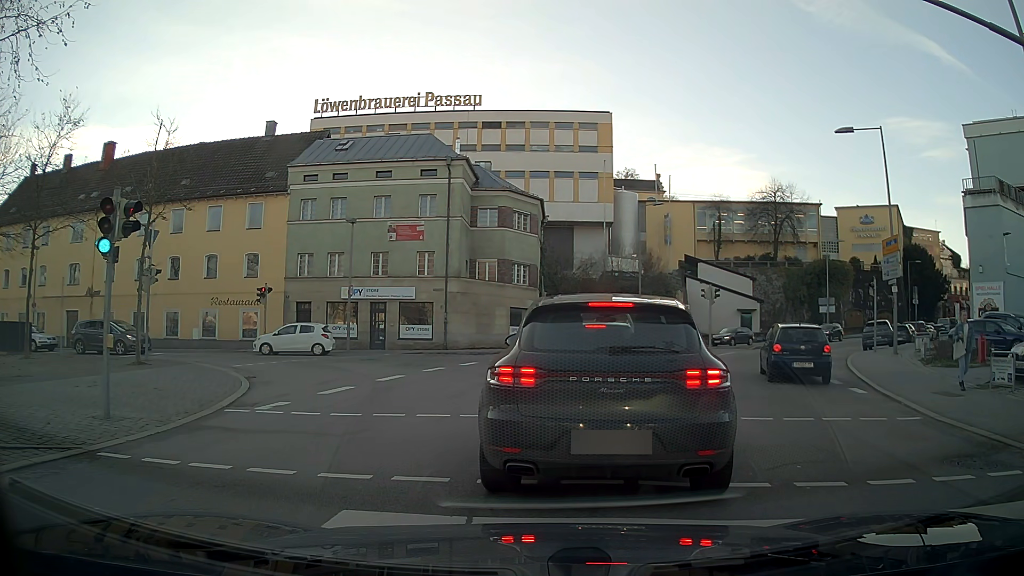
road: residential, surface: asphalt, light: Day
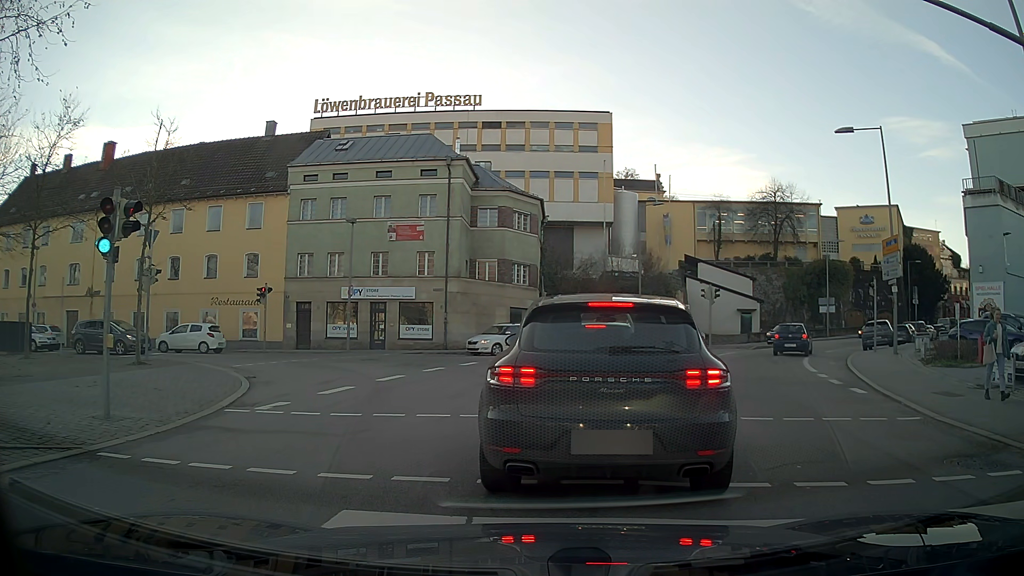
(0.0, 0.0) m; 0°
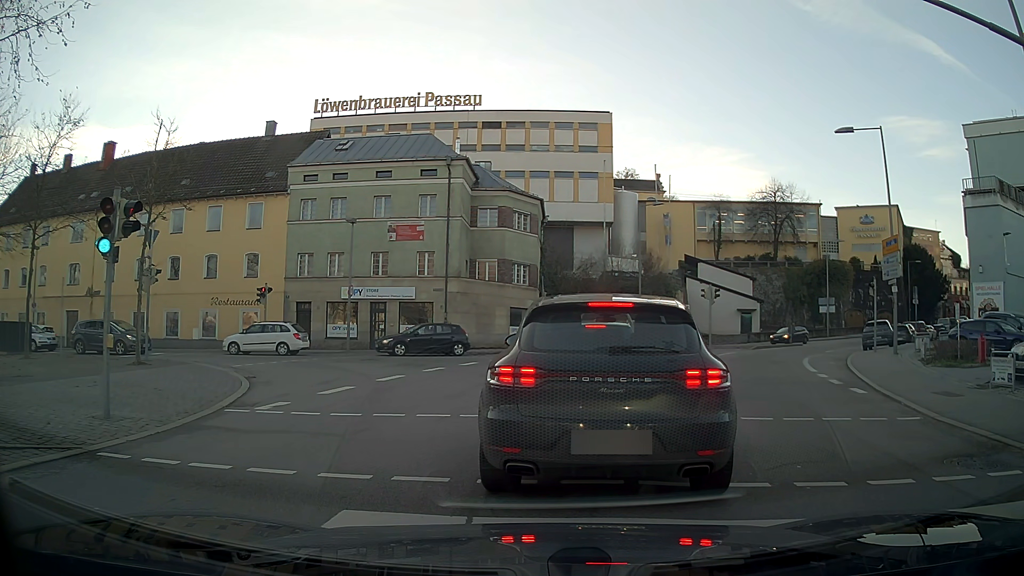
(0.0, 0.0) m; 0°
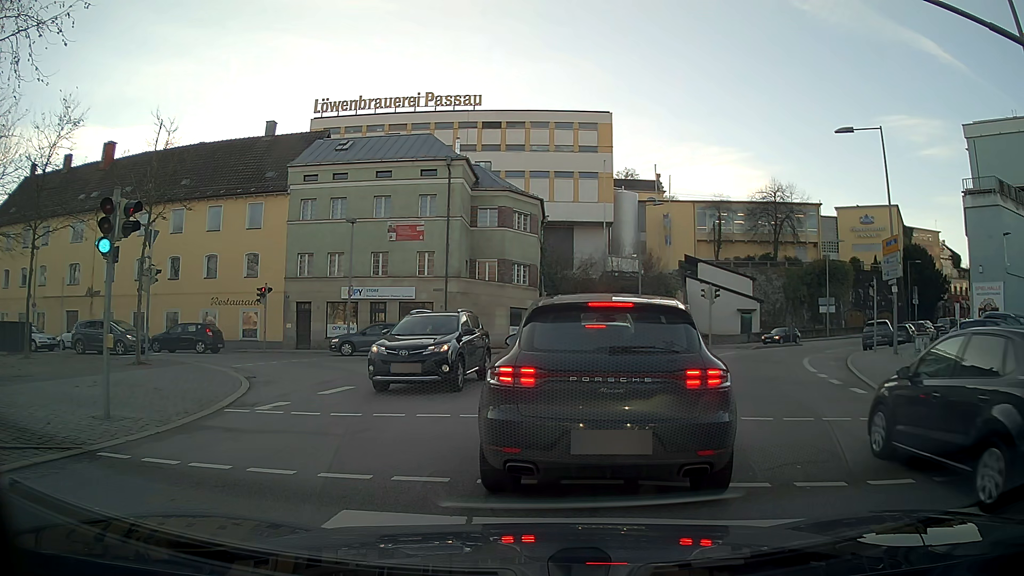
(0.0, 0.0) m; 0°
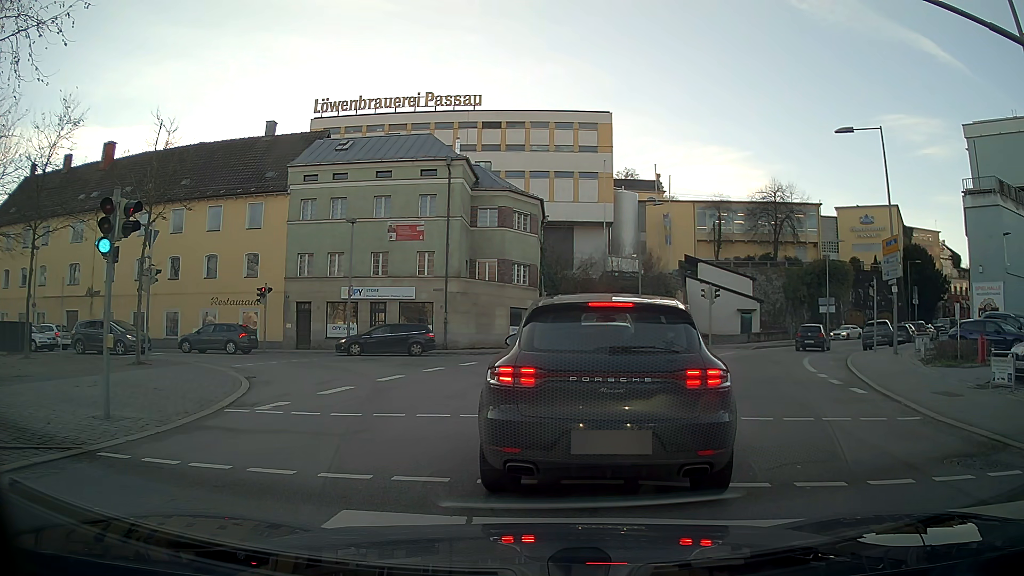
(0.0, 0.0) m; 0°
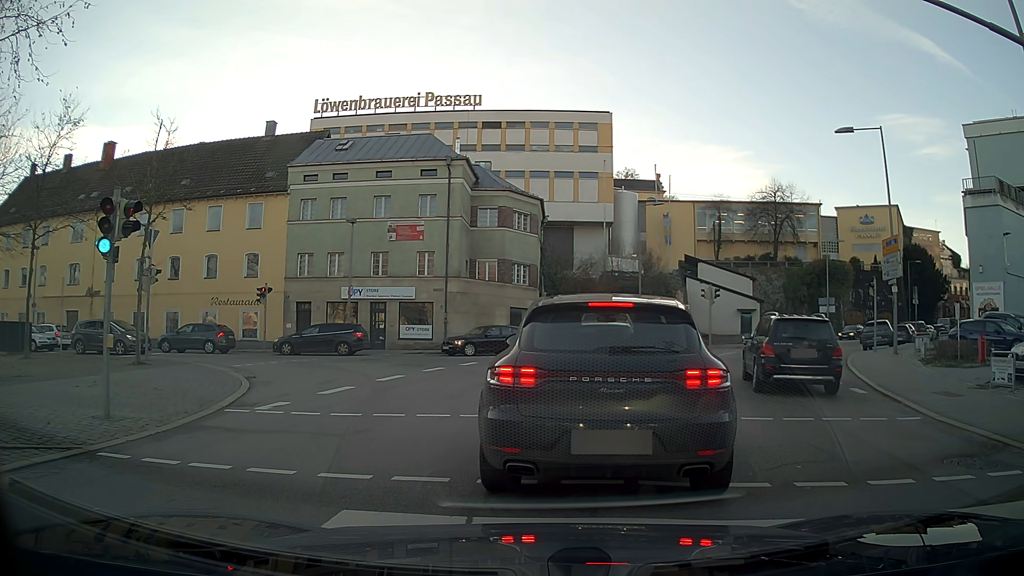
(0.0, 0.0) m; 0°
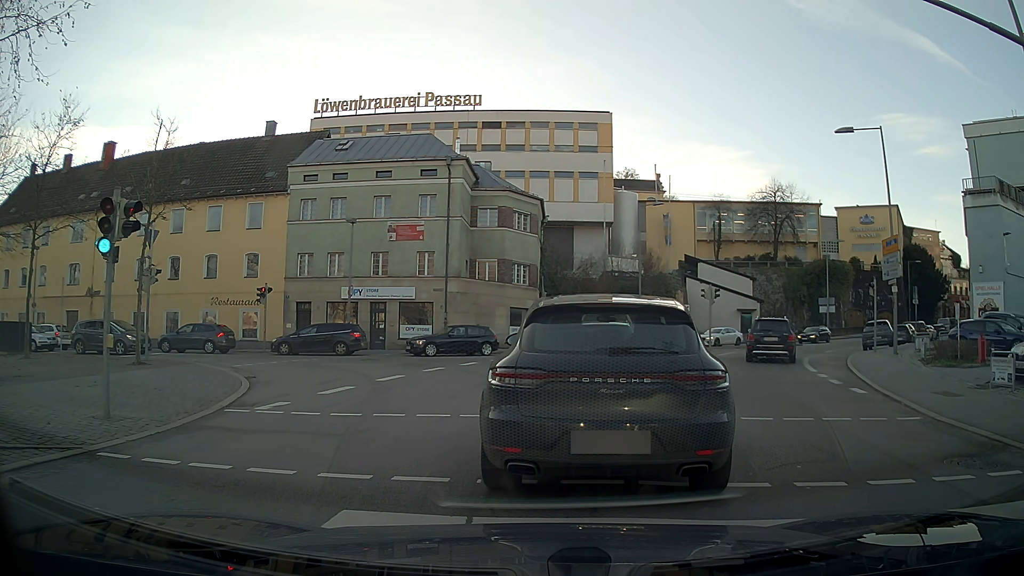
(0.0, 0.0) m; 0°
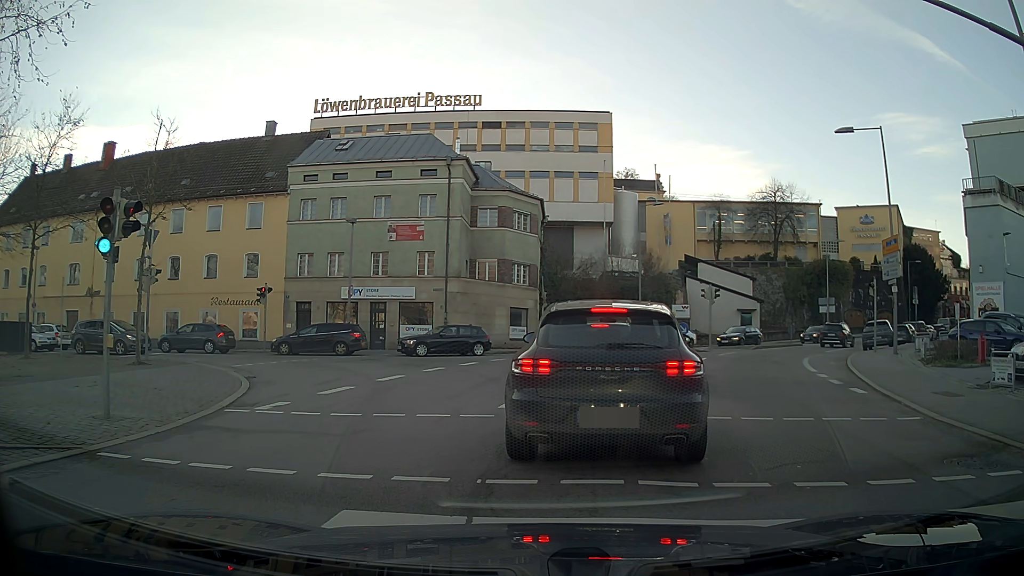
(0.0, 0.0) m; 0°
